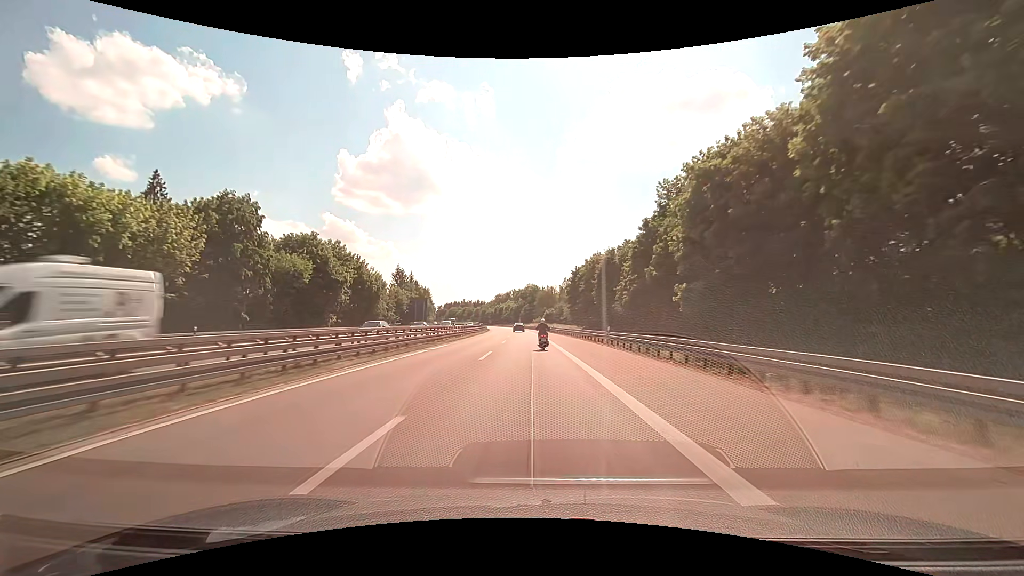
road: motorway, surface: asphalt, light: Day
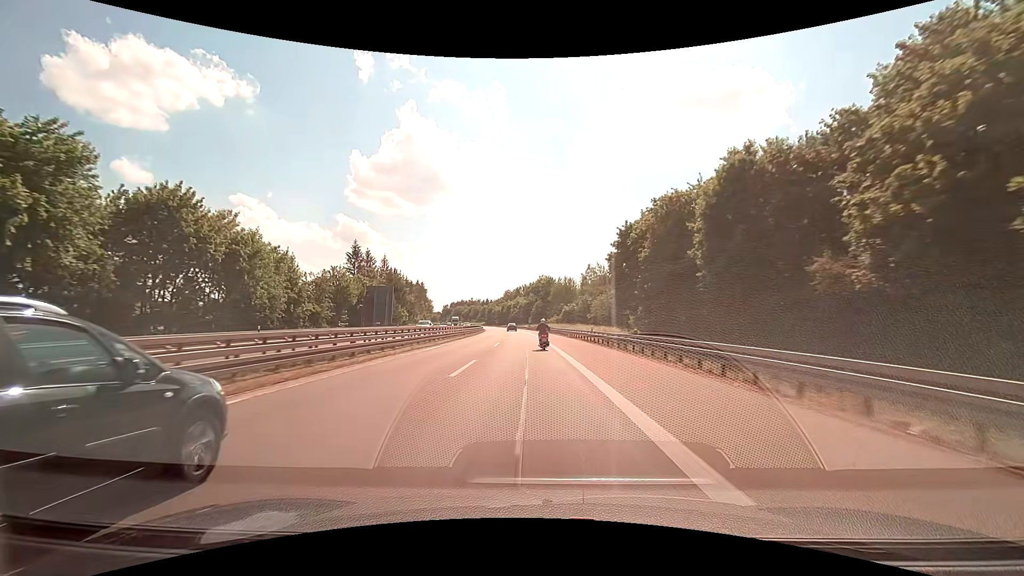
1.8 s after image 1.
(-0.5, +42.2) m; -1°
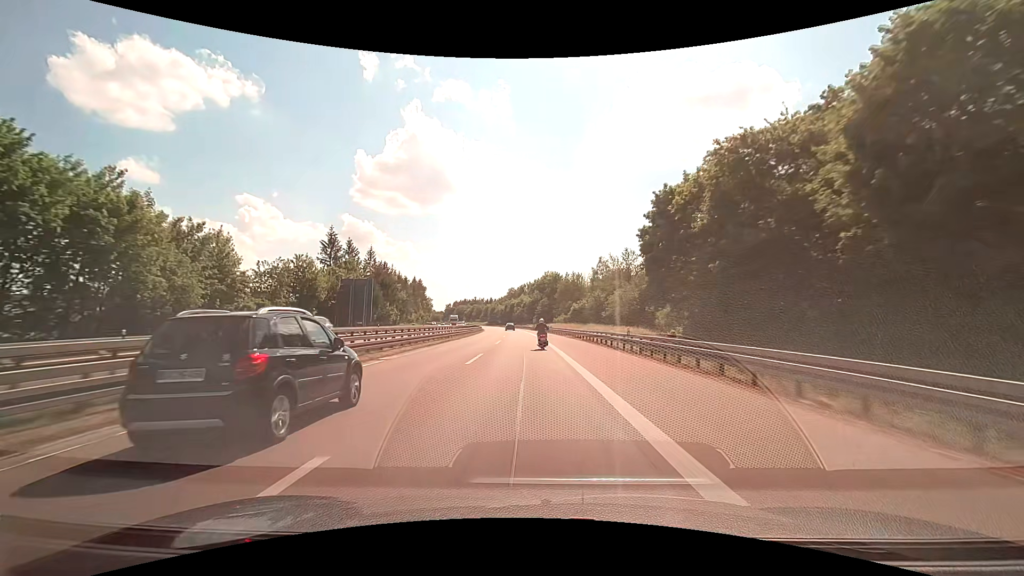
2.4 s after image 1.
(-0.1, +14.0) m; -1°
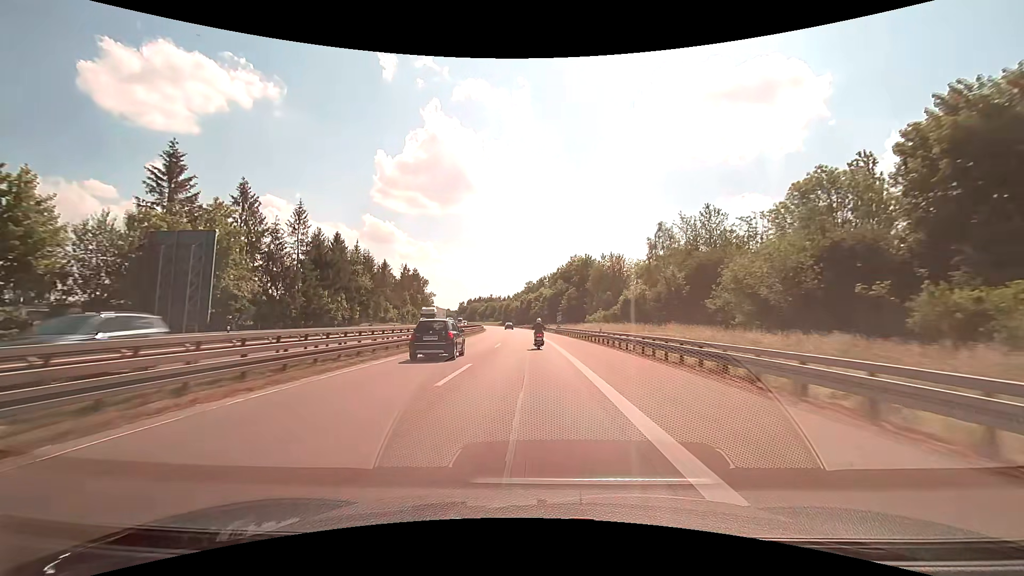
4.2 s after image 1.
(-0.8, +42.1) m; -2°
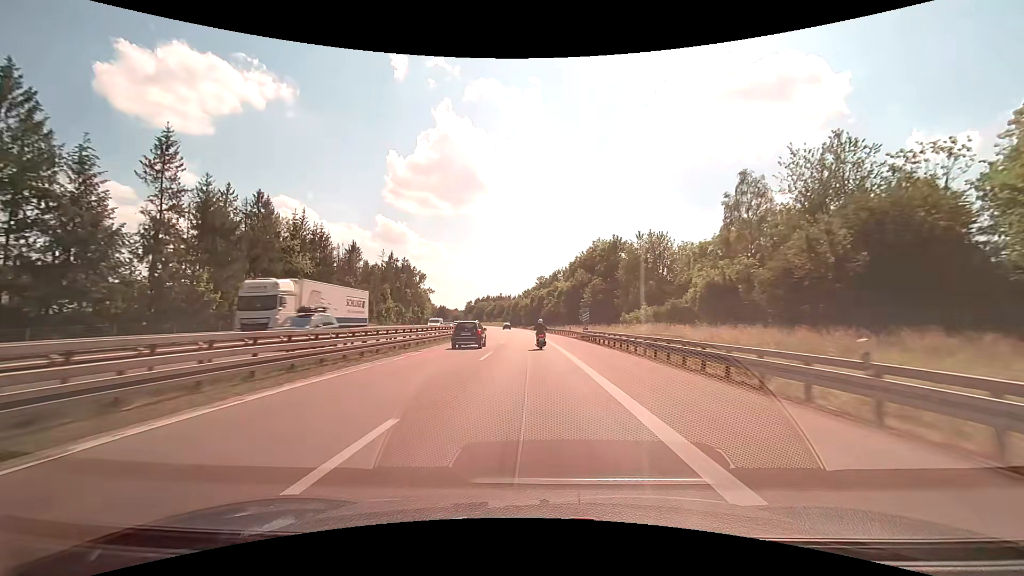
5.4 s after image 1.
(-0.4, +28.0) m; -1°
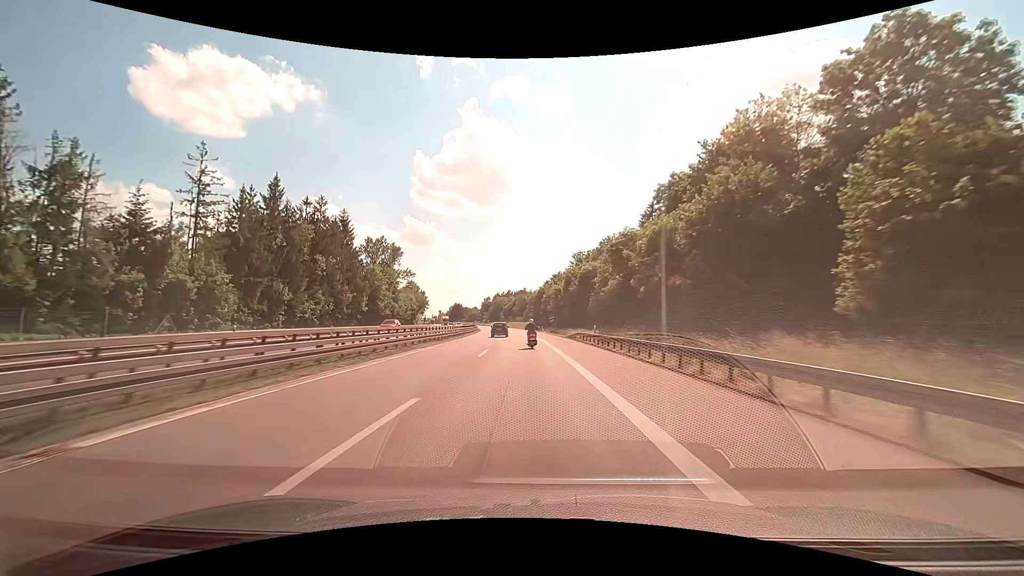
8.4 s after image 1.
(-1.9, +70.0) m; -3°
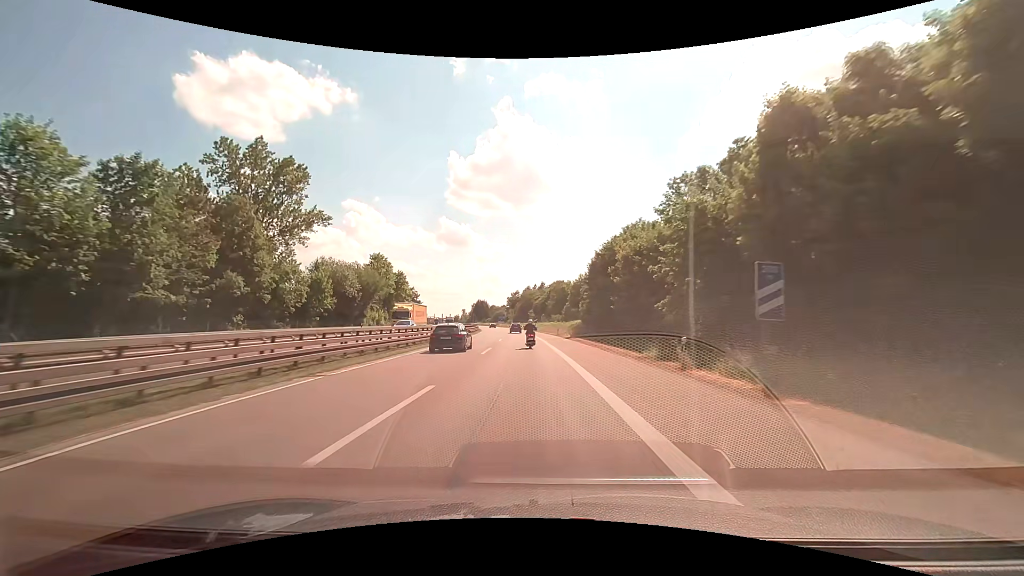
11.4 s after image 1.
(-2.5, +70.1) m; -4°
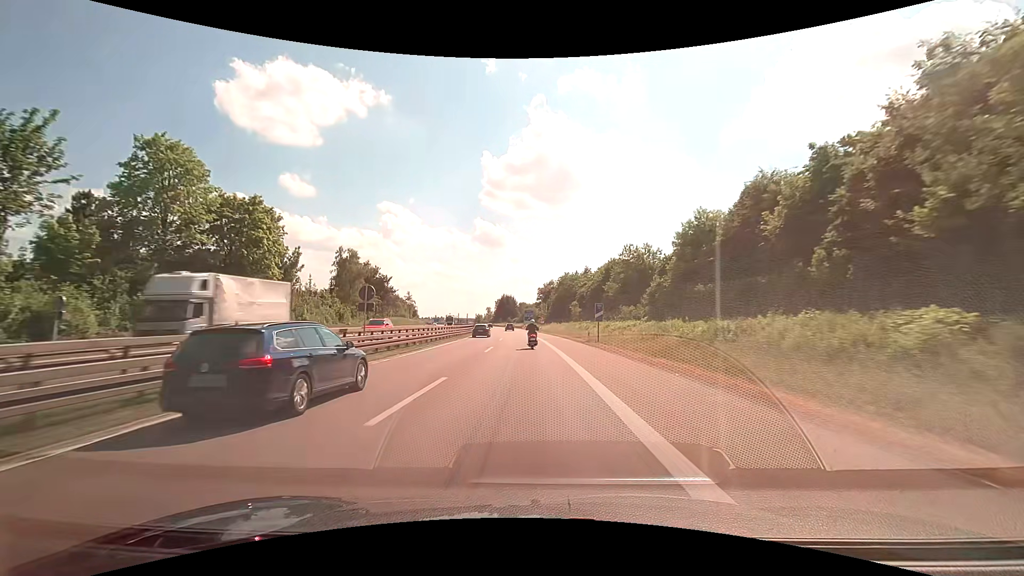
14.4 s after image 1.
(-2.4, +70.5) m; -4°
(0, +10) (0, +20) (-1, +30) (-1, +40) (-2, +50) (-2, +60) (-3, +70) (-4, +80) (-4, +90) (-5, +100) m
